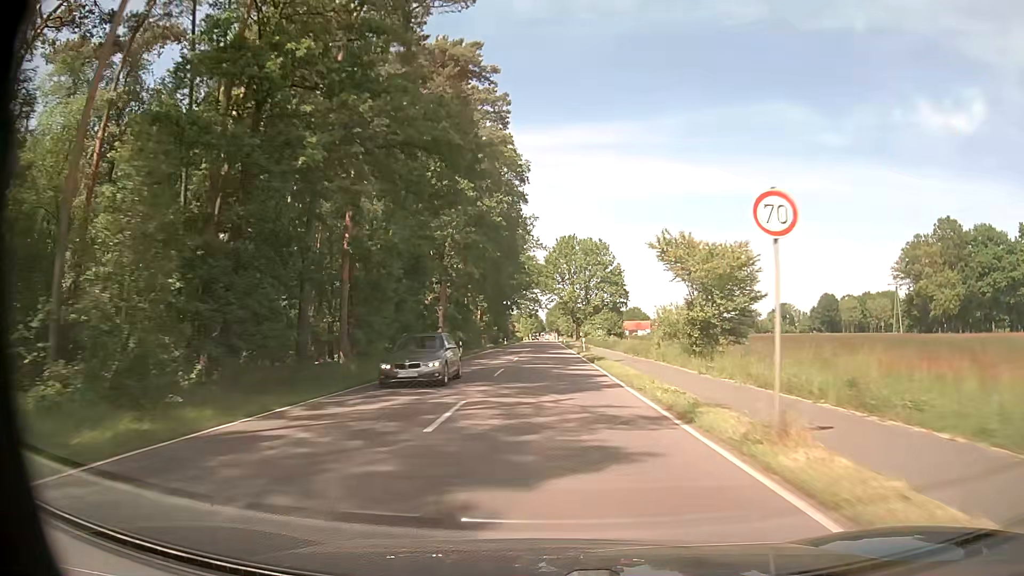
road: tertiary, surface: asphalt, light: Day
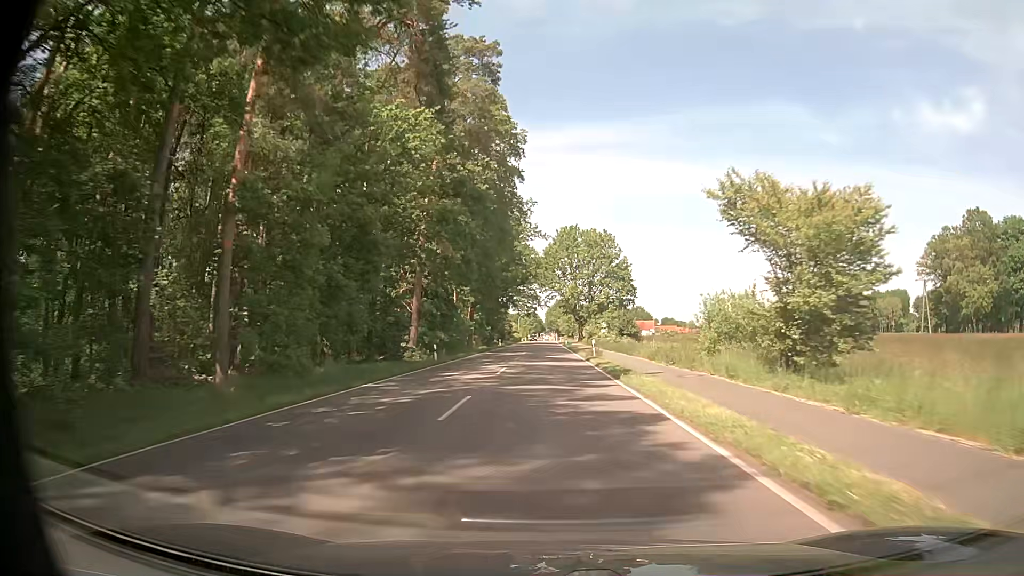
(0.0, +11.0) m; 0°
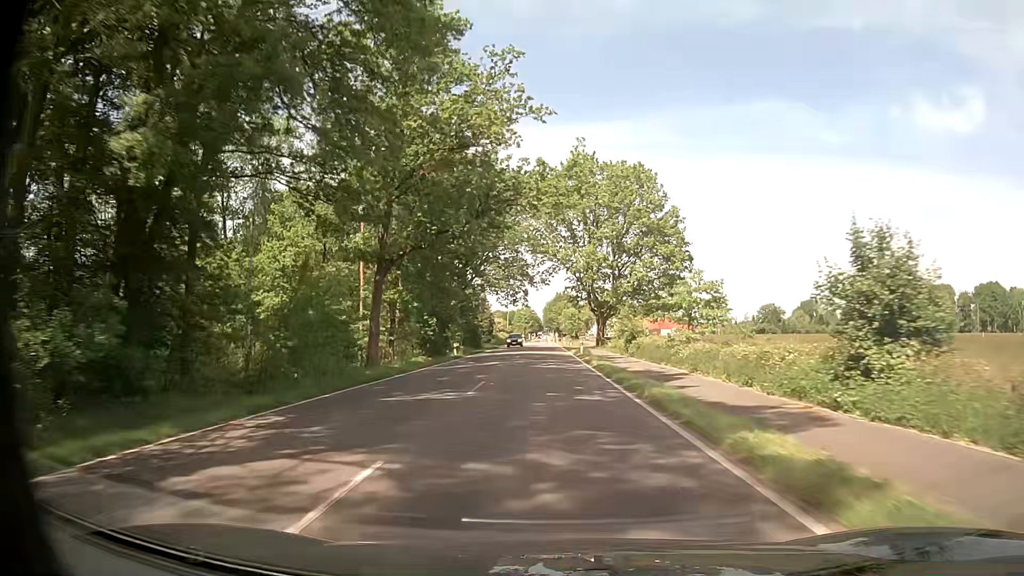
(+0.1, +43.9) m; 0°
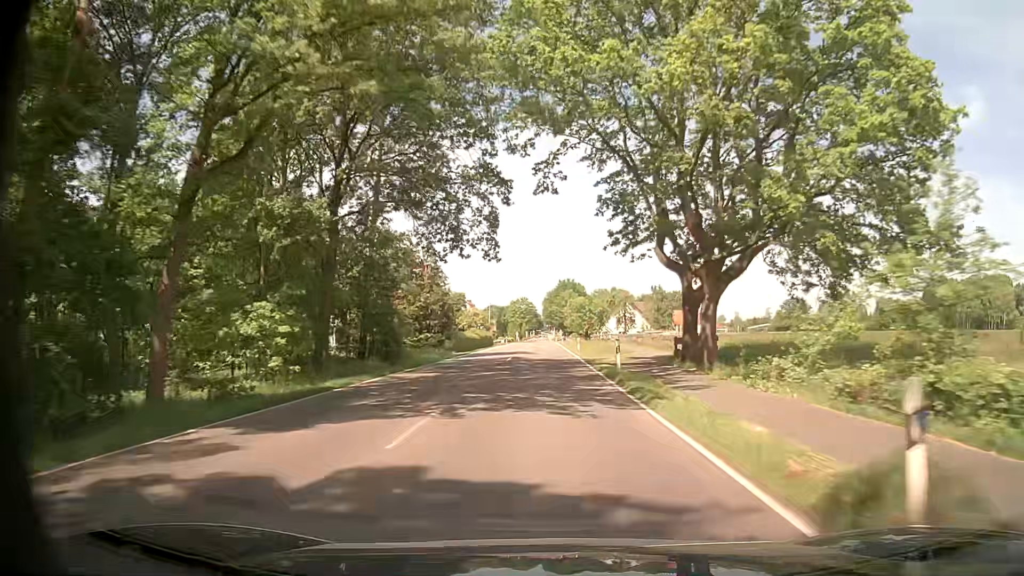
(+0.1, +43.9) m; 0°
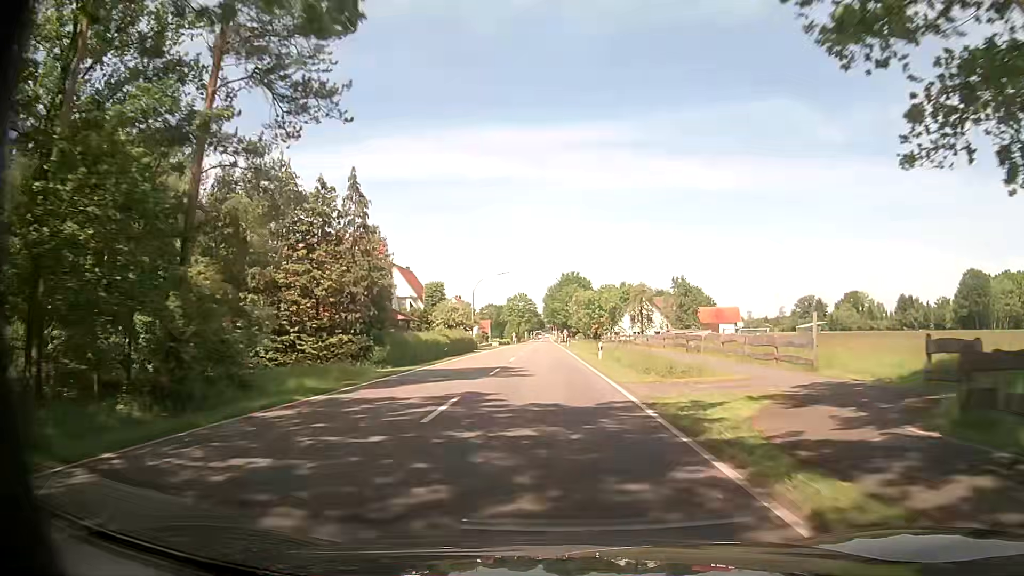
(-0.1, +22.0) m; 0°
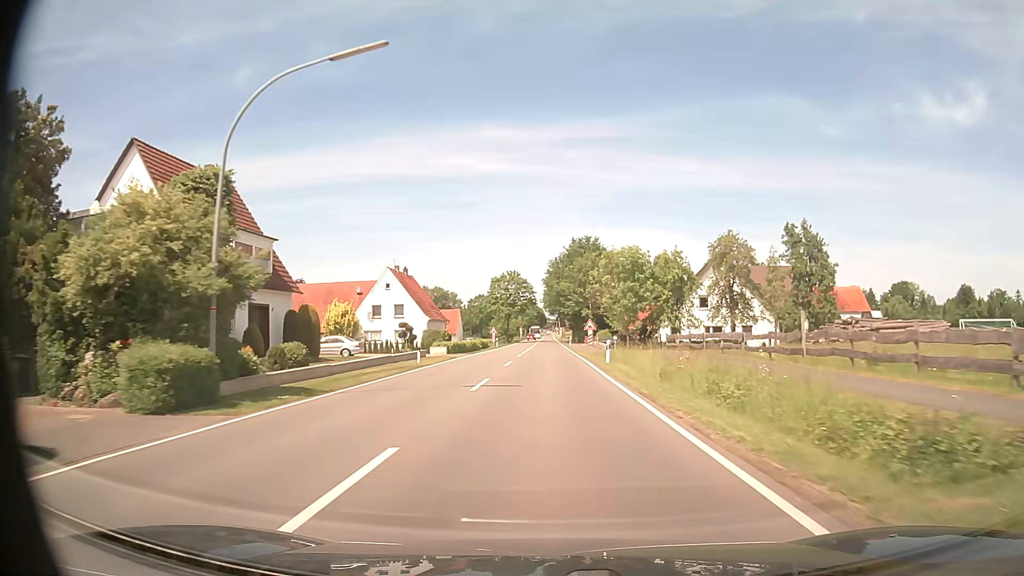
(-0.1, +54.9) m; 0°
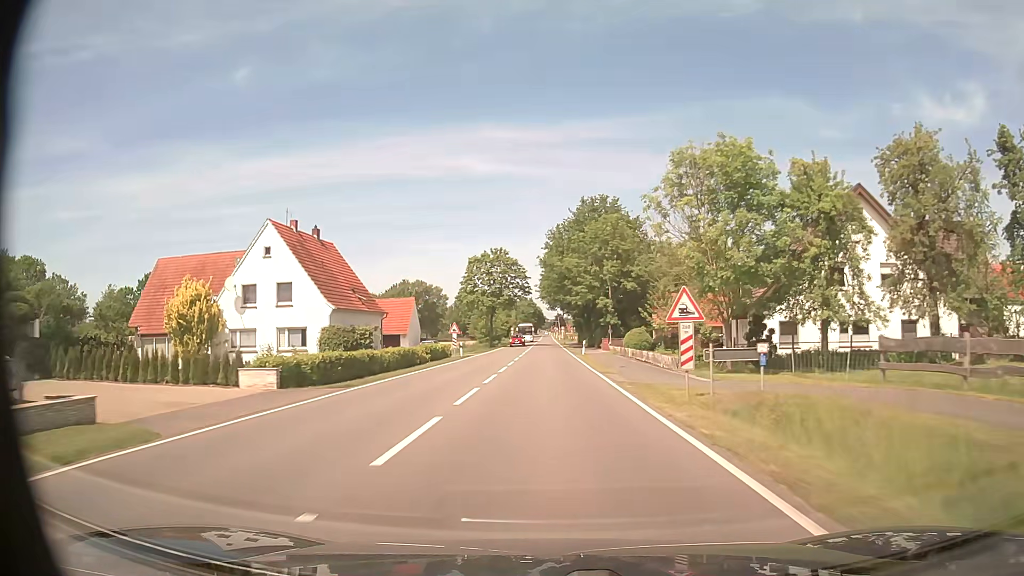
(0.0, +32.9) m; 0°
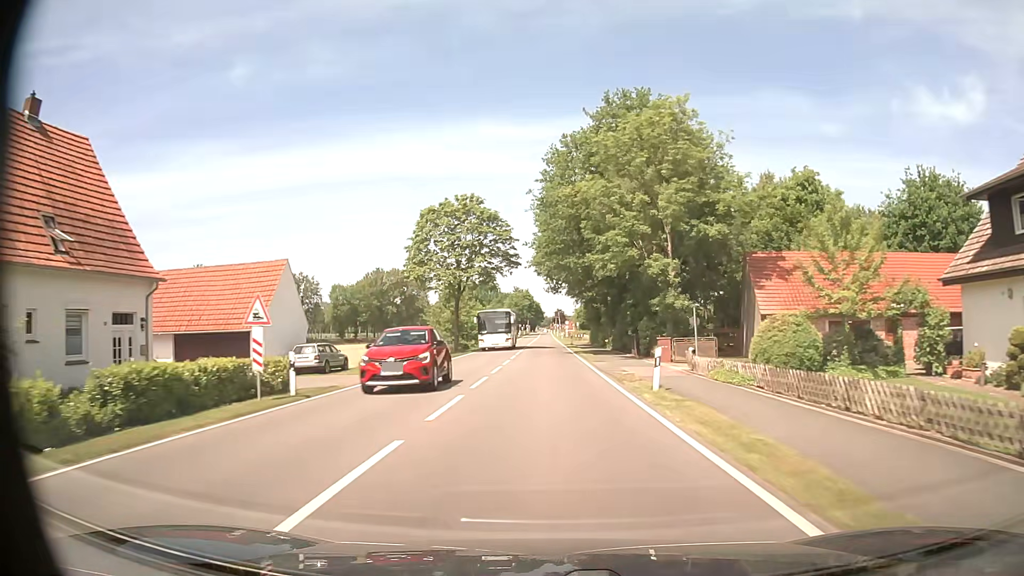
(0.0, +33.0) m; 0°
(0, +10) (0, +20) (0, +30) (0, +40) (0, +50) (0, +60) (0, +70) (0, +80) (0, +90) (0, +100) m
